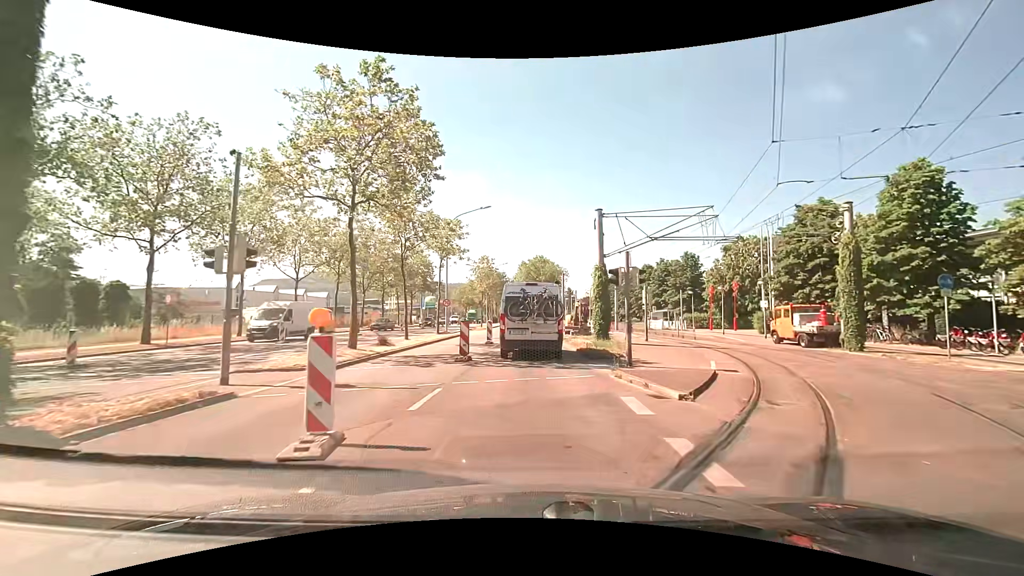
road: primary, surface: asphalt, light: Day
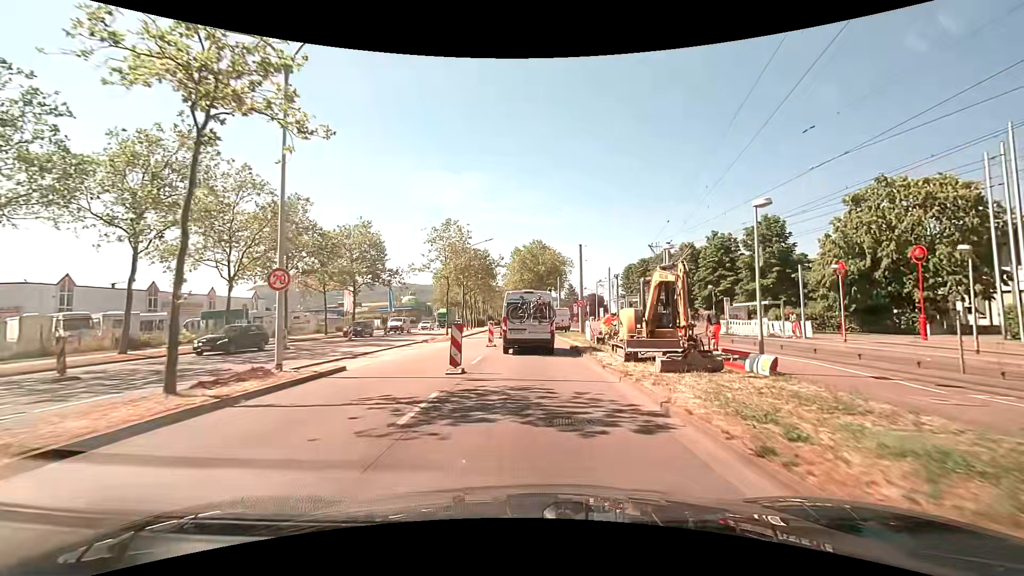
(+0.2, +25.2) m; +1°
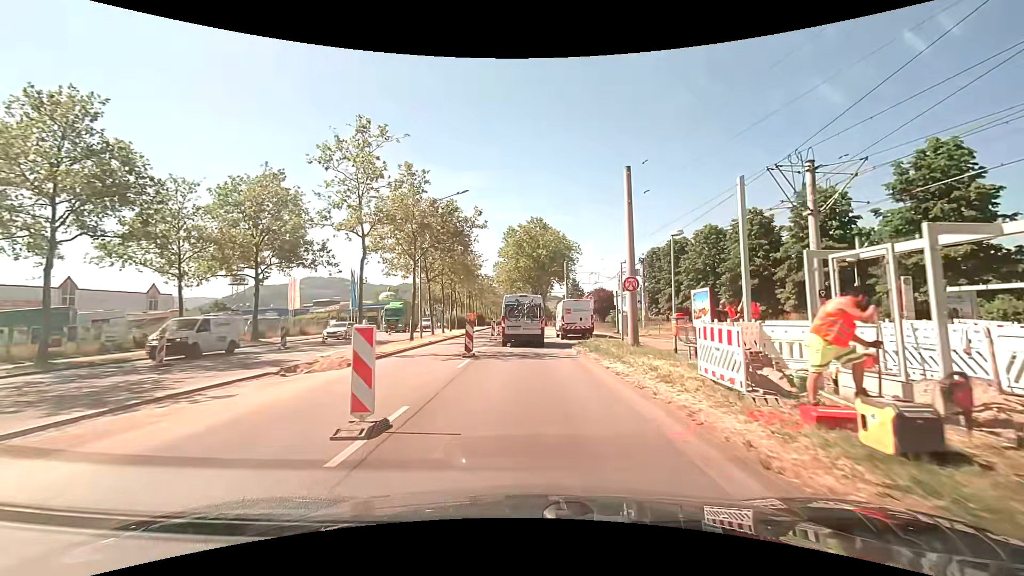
(+0.1, +19.5) m; 0°
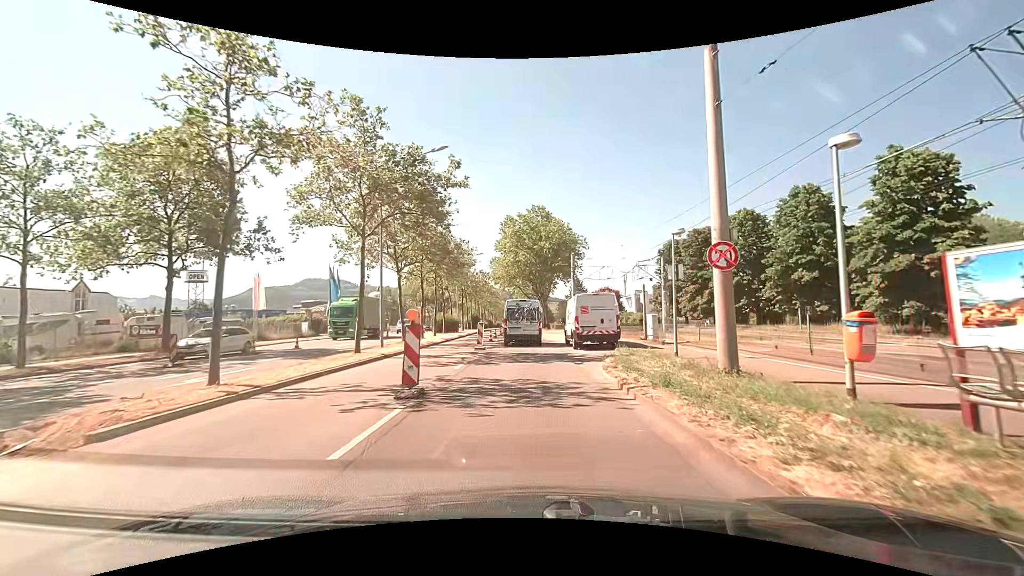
(0.0, +8.9) m; 0°
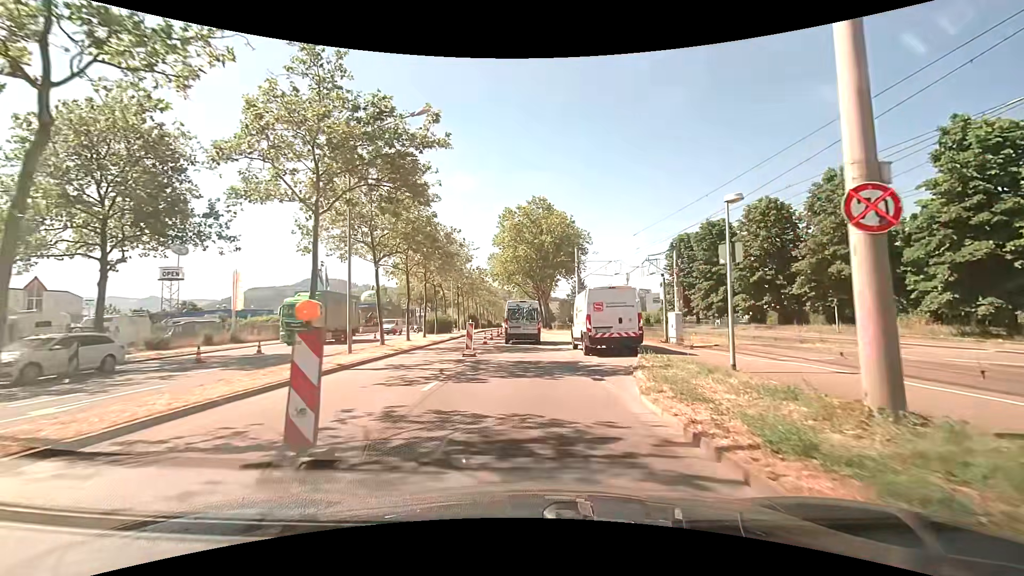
(0.0, +4.3) m; +1°
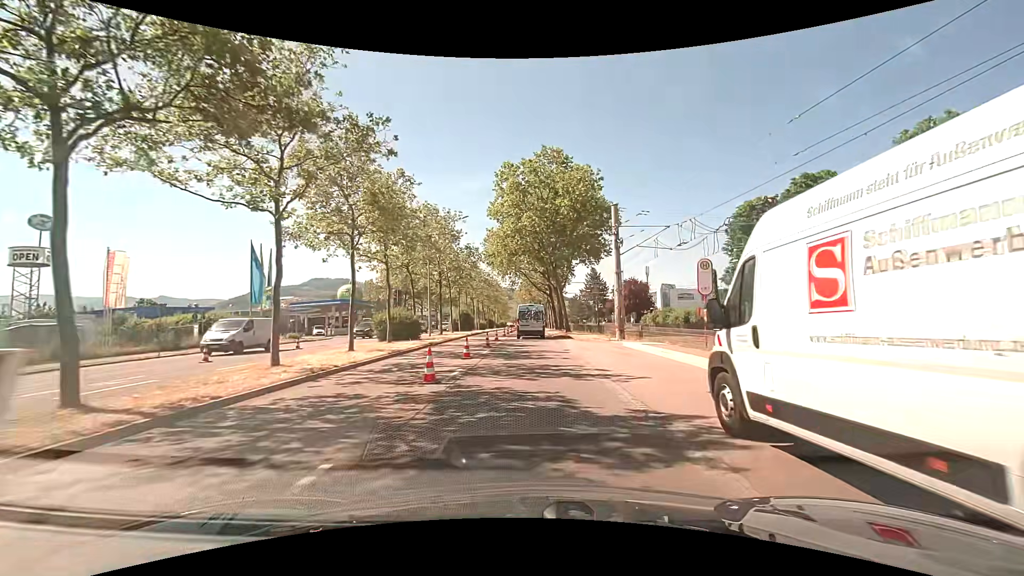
(-0.3, +17.3) m; -1°
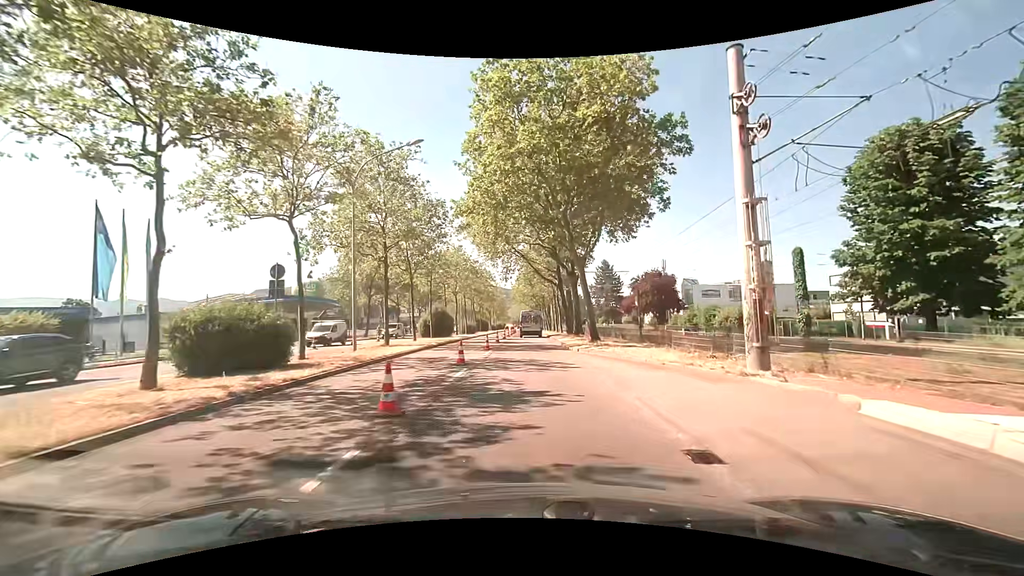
(-0.1, +17.7) m; -1°
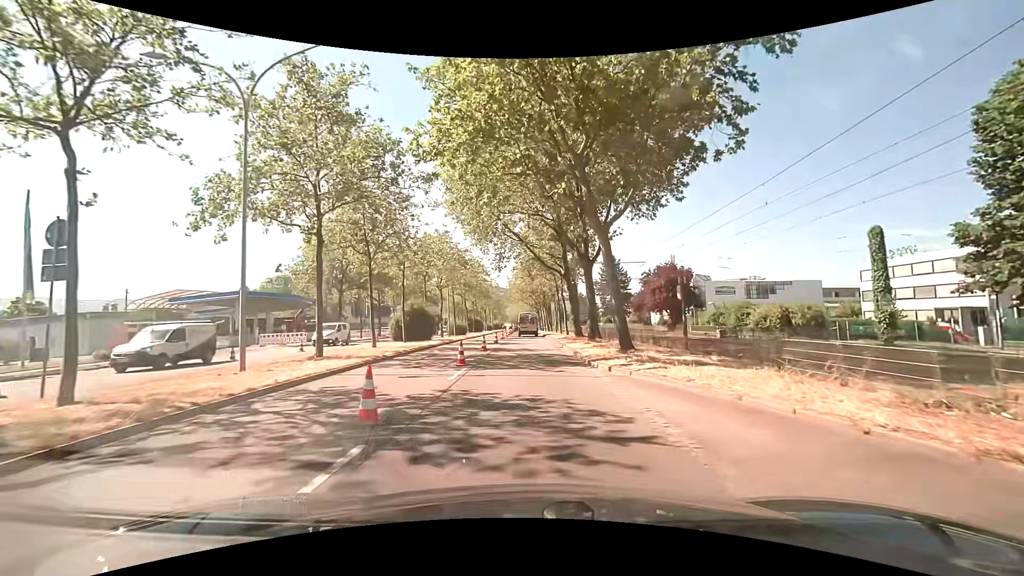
(+0.1, +8.9) m; 0°
(0, +10) (0, +20) (0, +30) (0, +40) (0, +50) (0, +60) (-1, +70) (-1, +80) (-1, +90) (-1, +100) m
